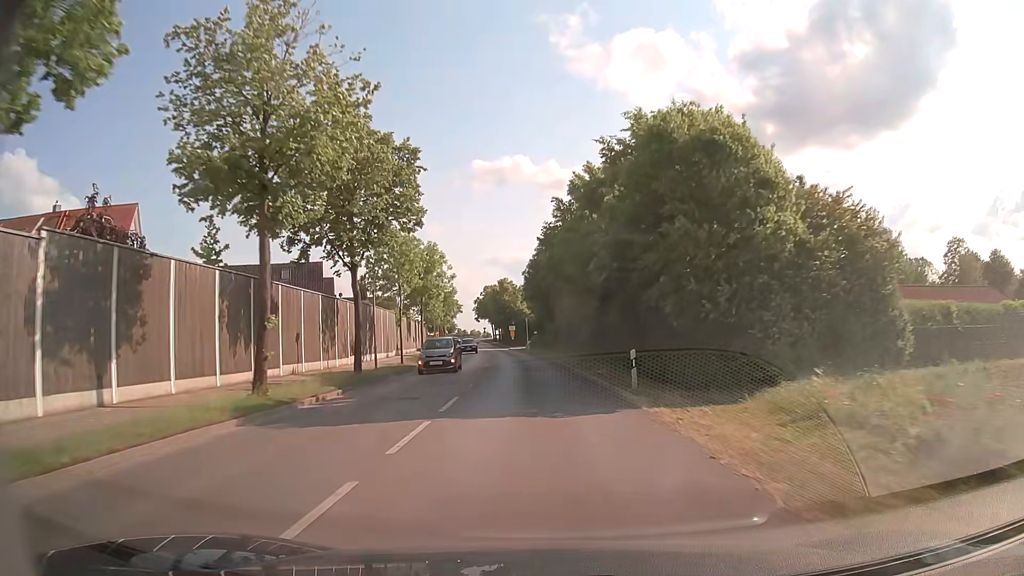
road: tertiary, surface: asphalt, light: Day
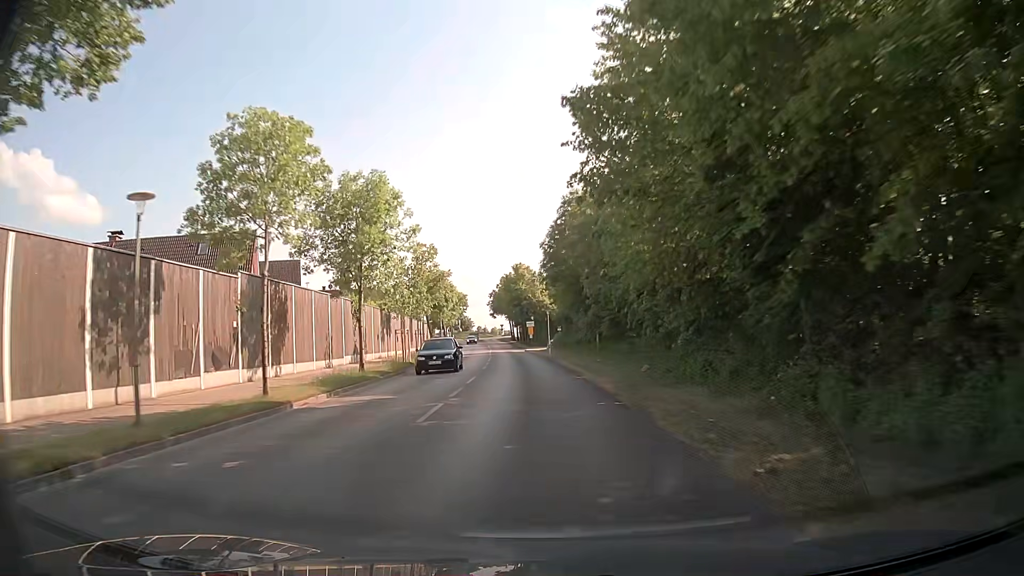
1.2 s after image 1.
(-0.4, +19.3) m; -2°
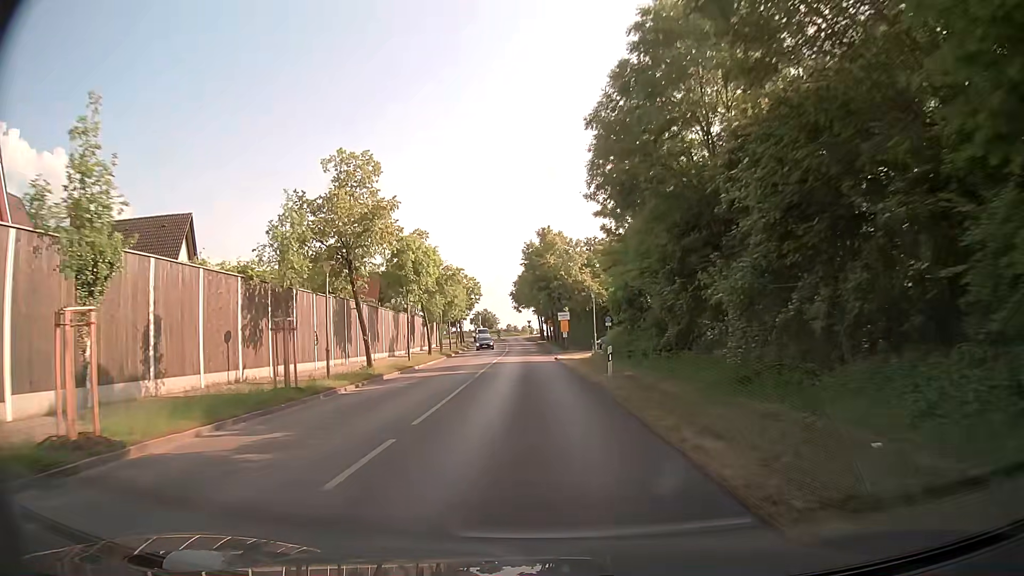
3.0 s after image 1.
(-0.6, +27.3) m; -3°
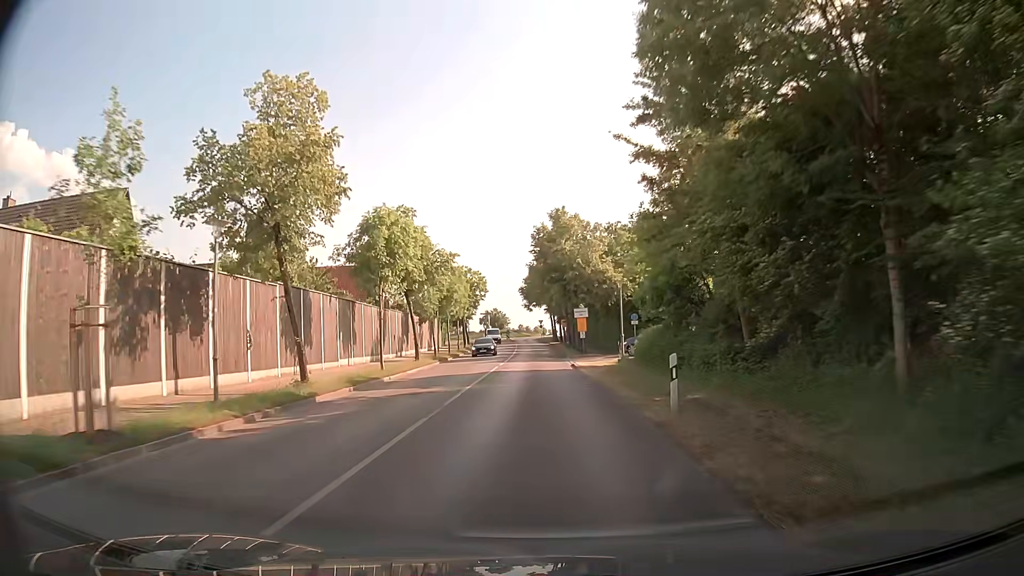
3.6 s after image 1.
(-0.1, +8.7) m; -1°
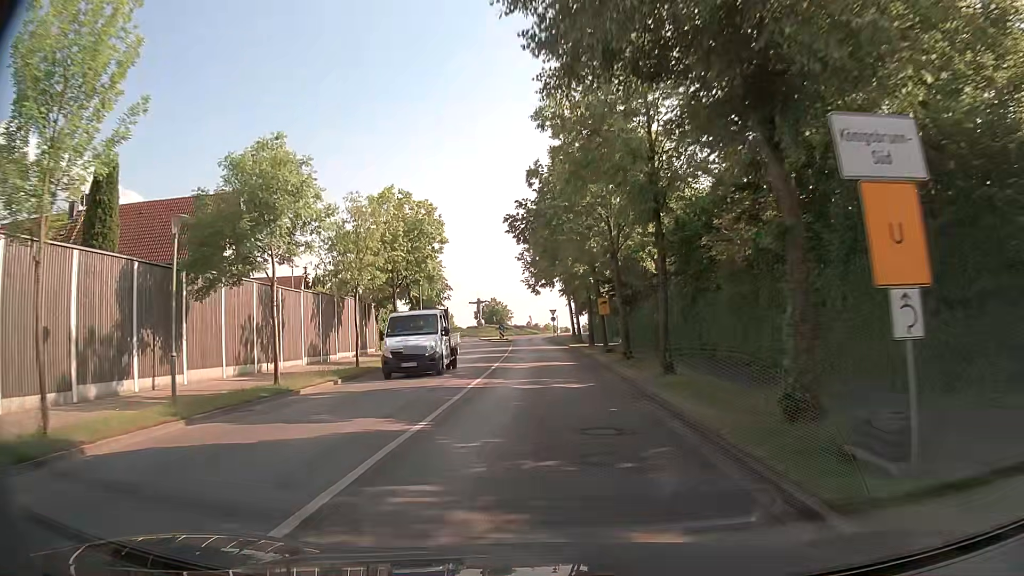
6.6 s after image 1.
(-0.2, +39.1) m; 0°
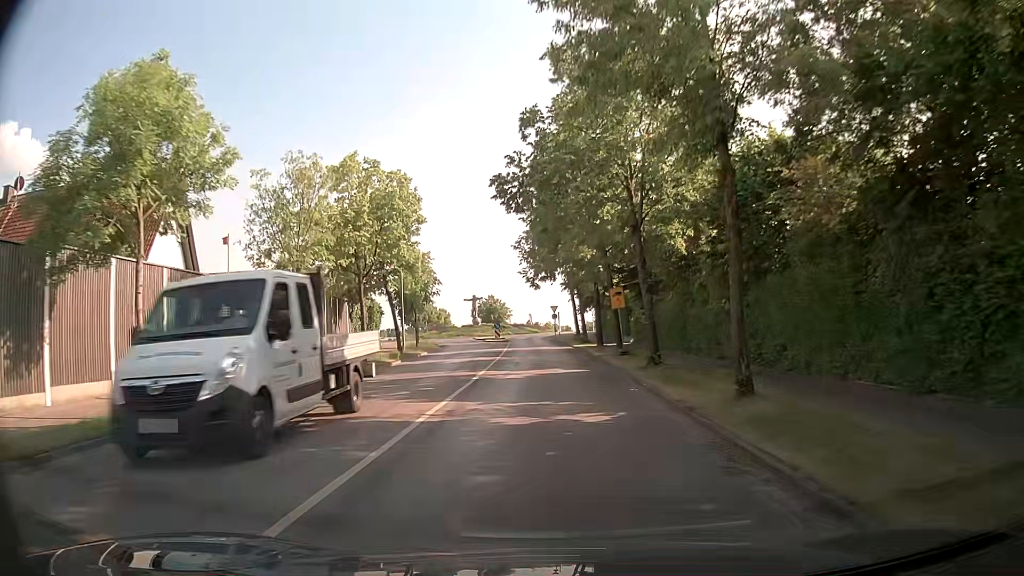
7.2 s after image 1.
(0.0, +6.8) m; 0°
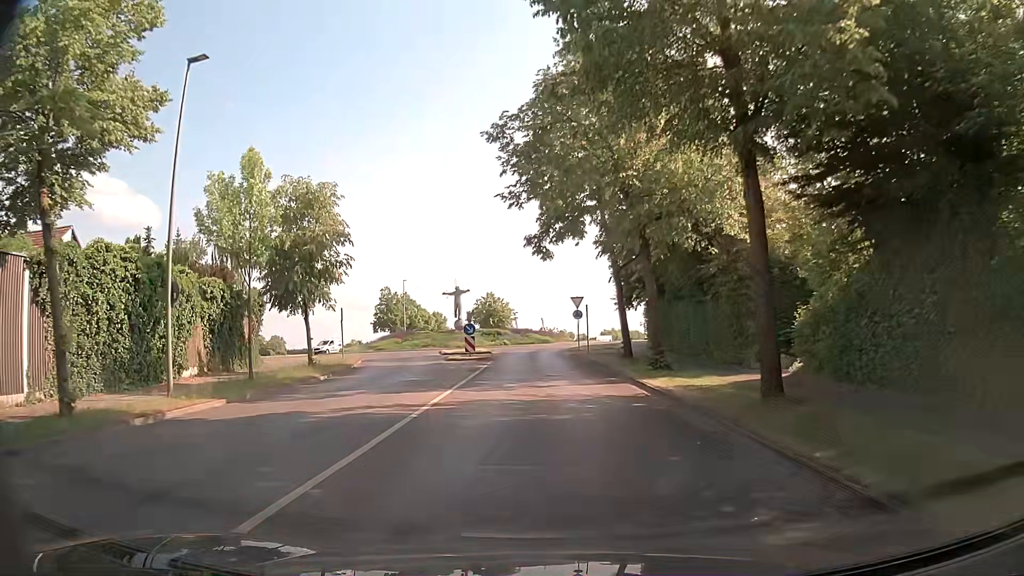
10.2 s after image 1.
(-0.3, +29.8) m; -2°
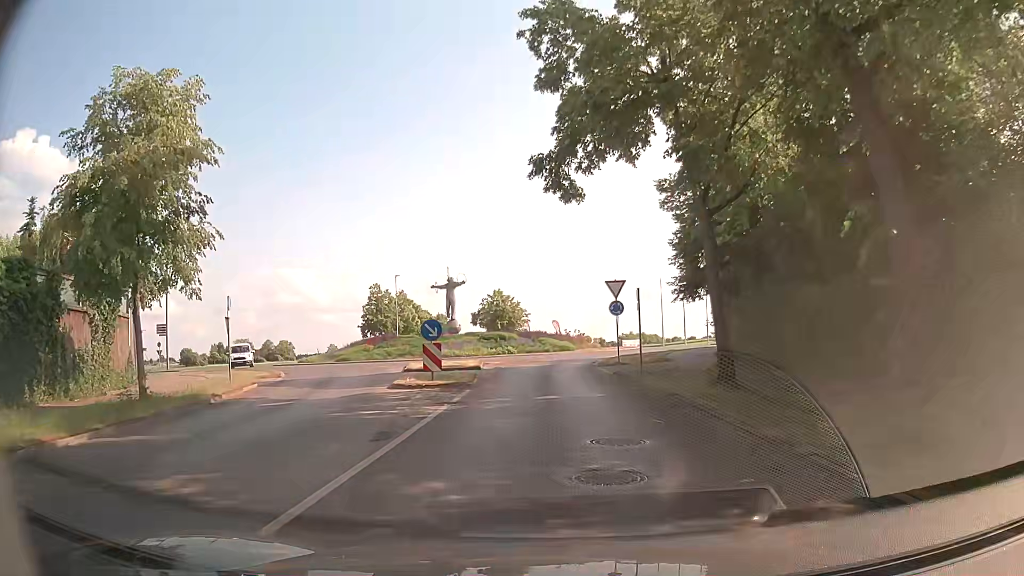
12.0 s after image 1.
(-0.1, +14.5) m; +1°
